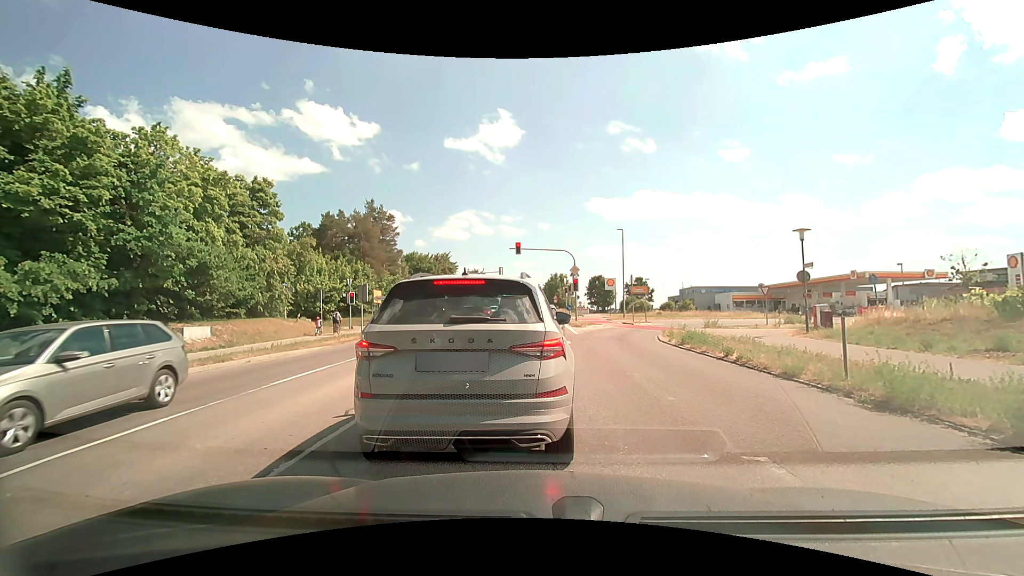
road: secondary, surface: asphalt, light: Day
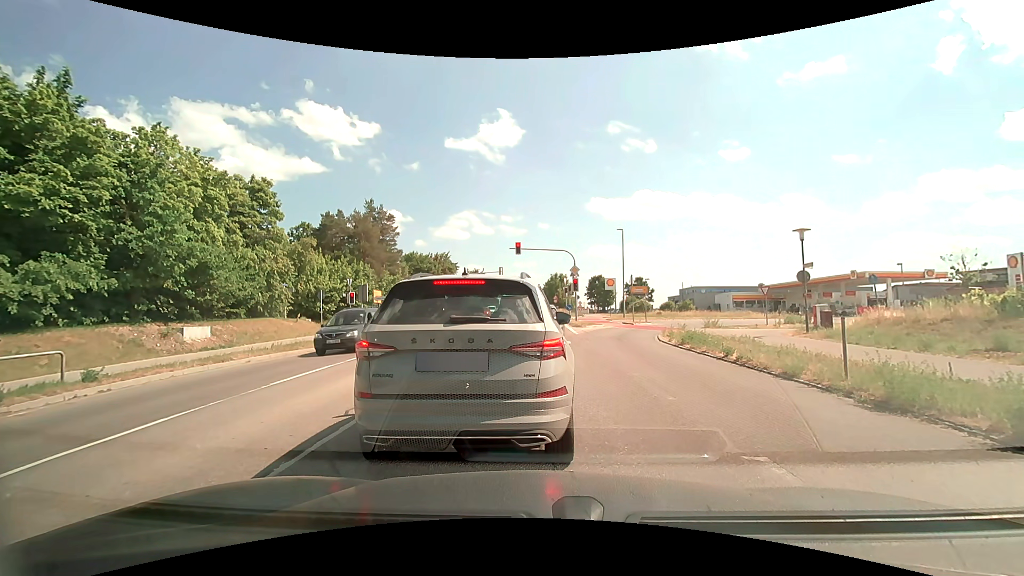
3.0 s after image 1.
(0.0, 0.0) m; 0°
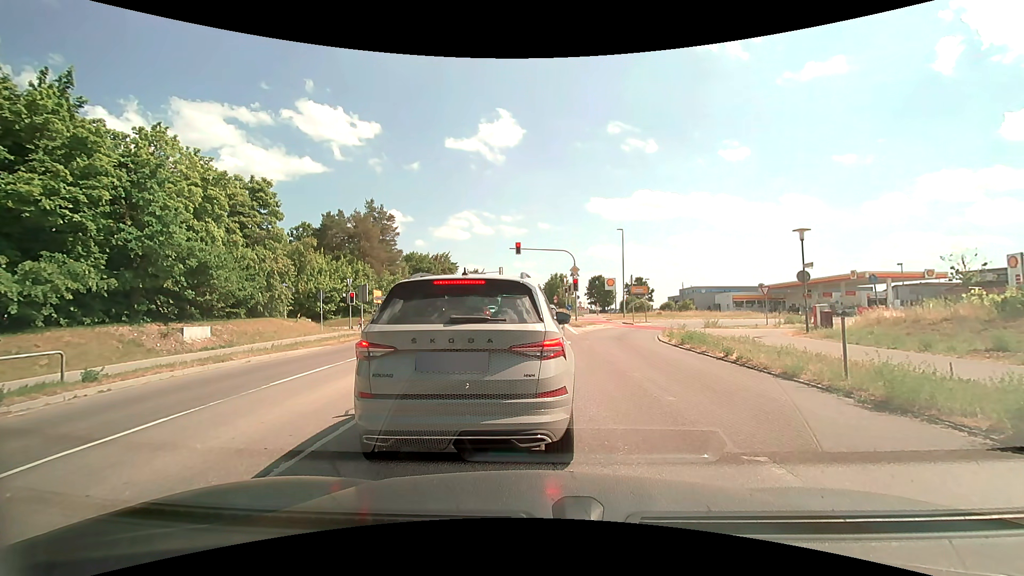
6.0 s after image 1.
(0.0, 0.0) m; 0°
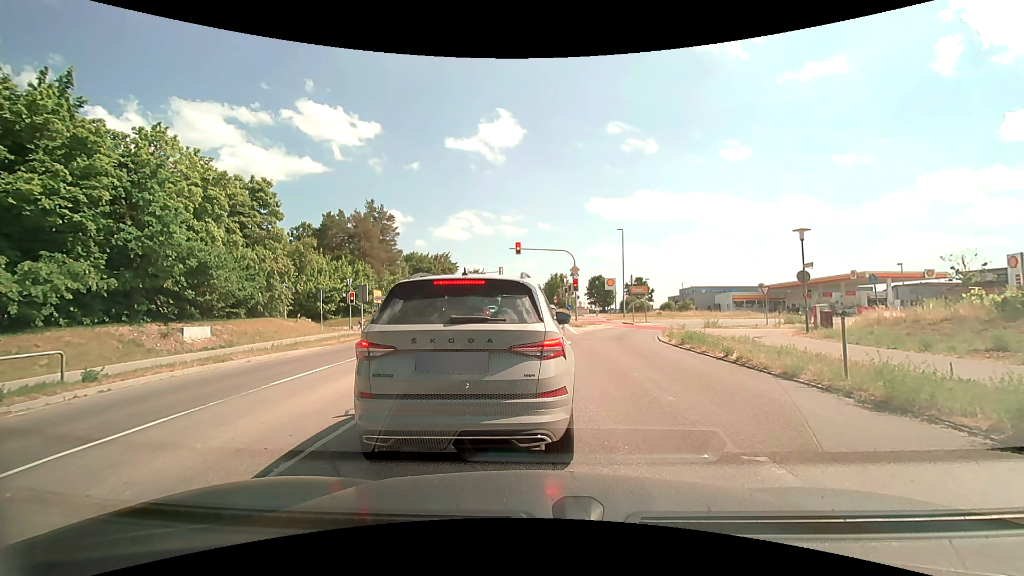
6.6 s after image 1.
(0.0, 0.0) m; 0°
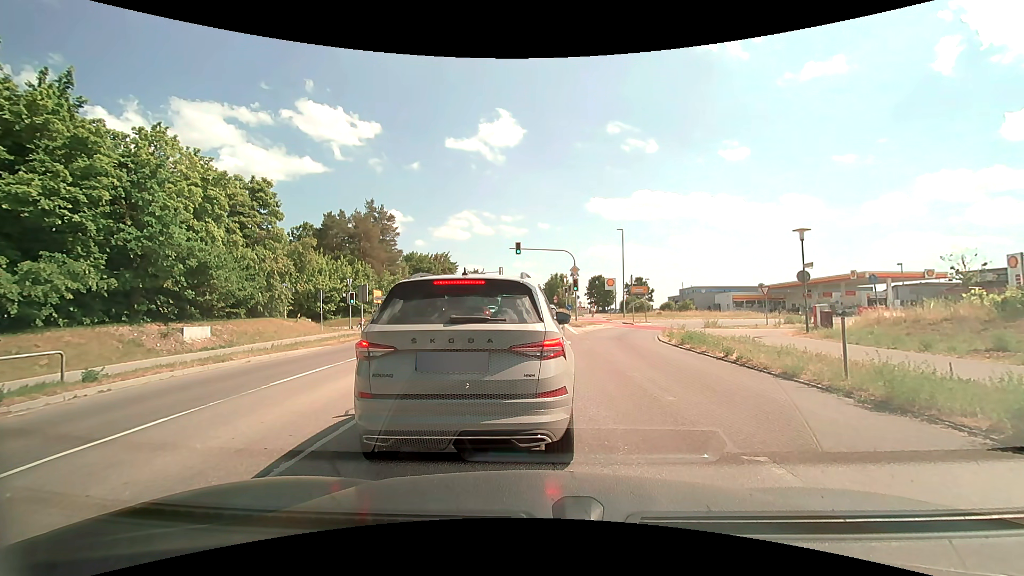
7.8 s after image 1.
(0.0, 0.0) m; 0°
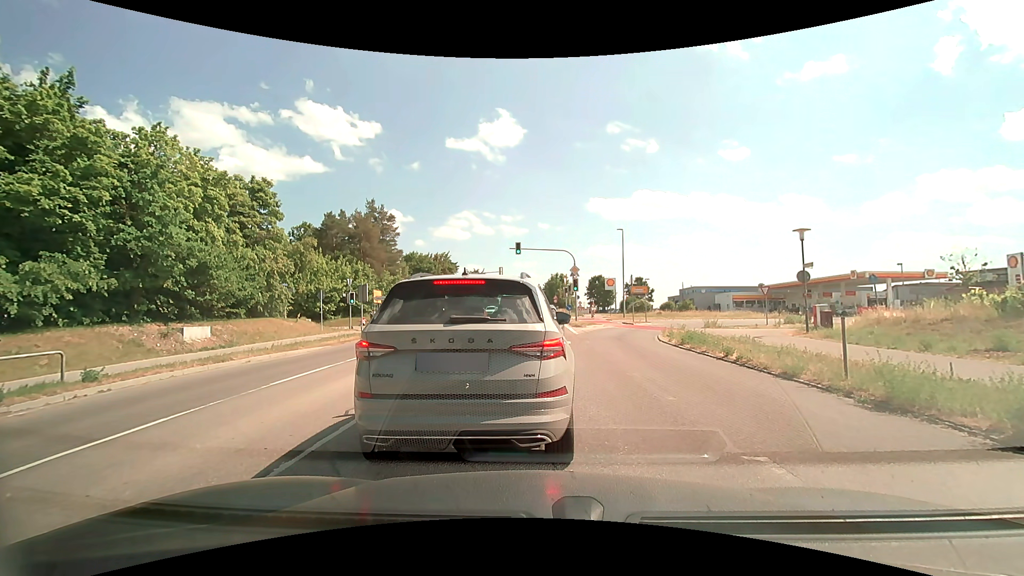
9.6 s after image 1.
(0.0, 0.0) m; 0°
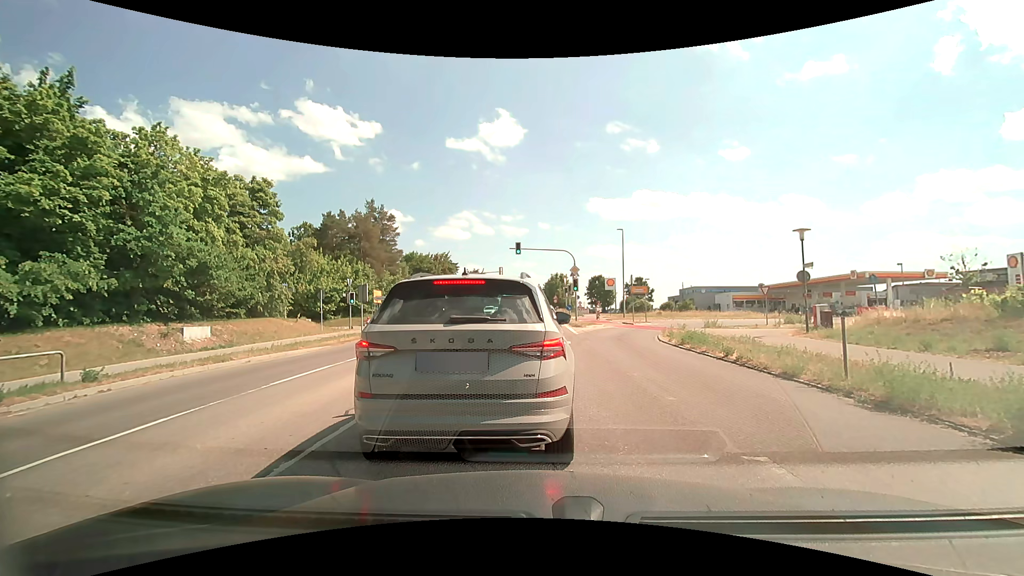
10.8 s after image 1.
(0.0, 0.0) m; 0°
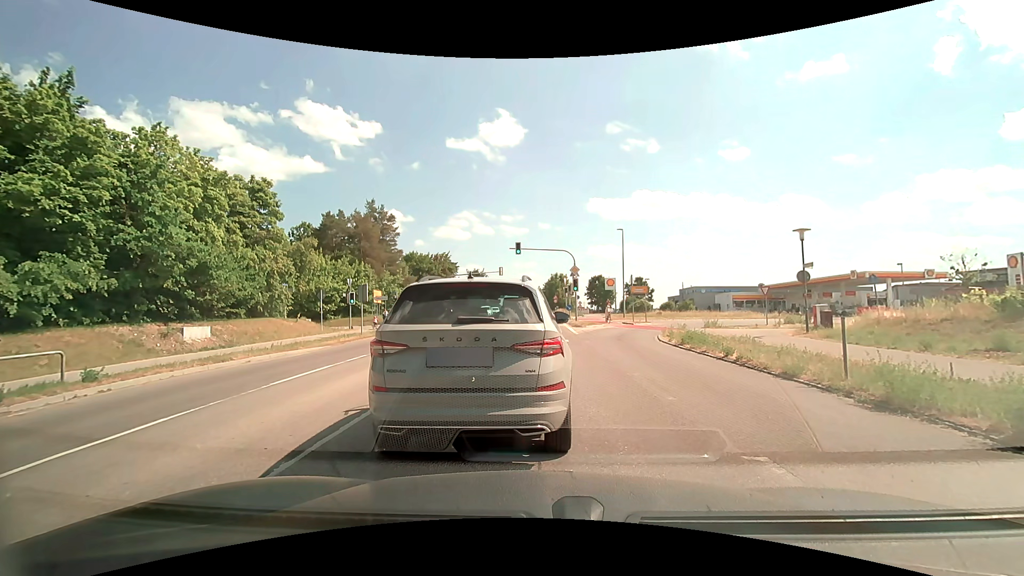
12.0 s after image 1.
(0.0, 0.0) m; 0°
(0, +10) (-1, +20) (-1, +30) (-1, +40) (-1, +50) (-1, +60) (-1, +70) (-1, +80) (-1, +90) (-1, +100) m
